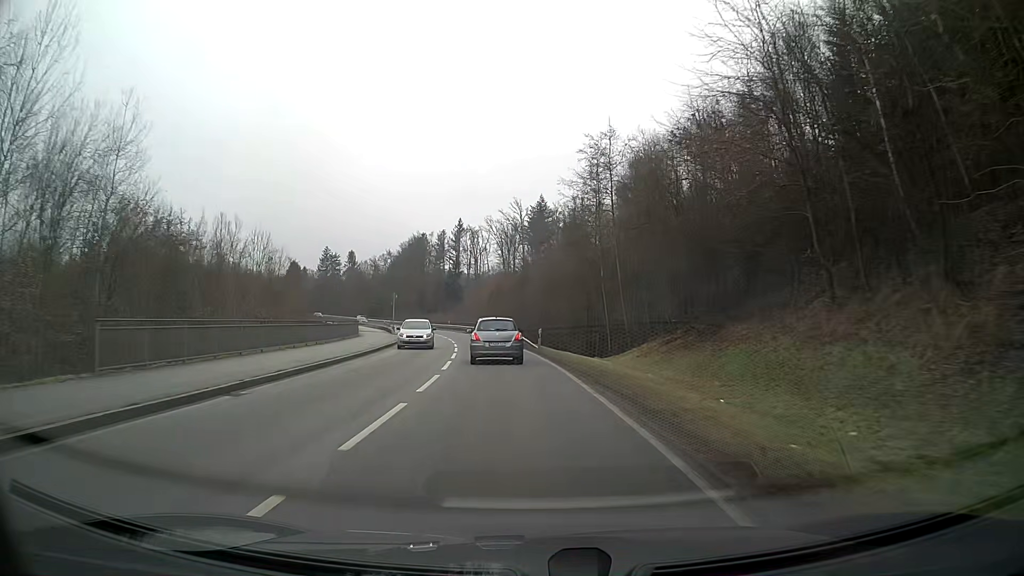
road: secondary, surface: asphalt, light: Day
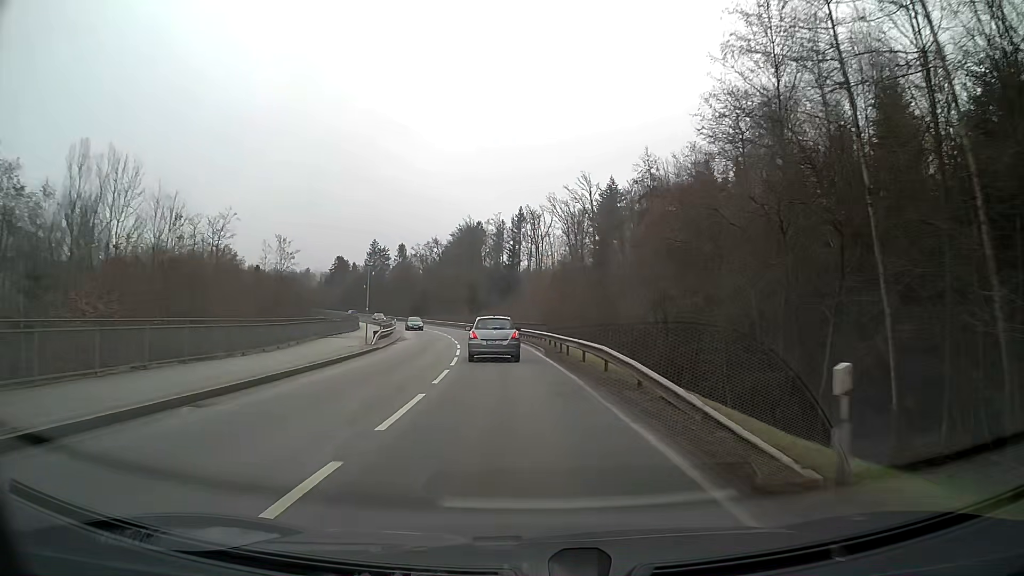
(-1.4, +29.0) m; -6°
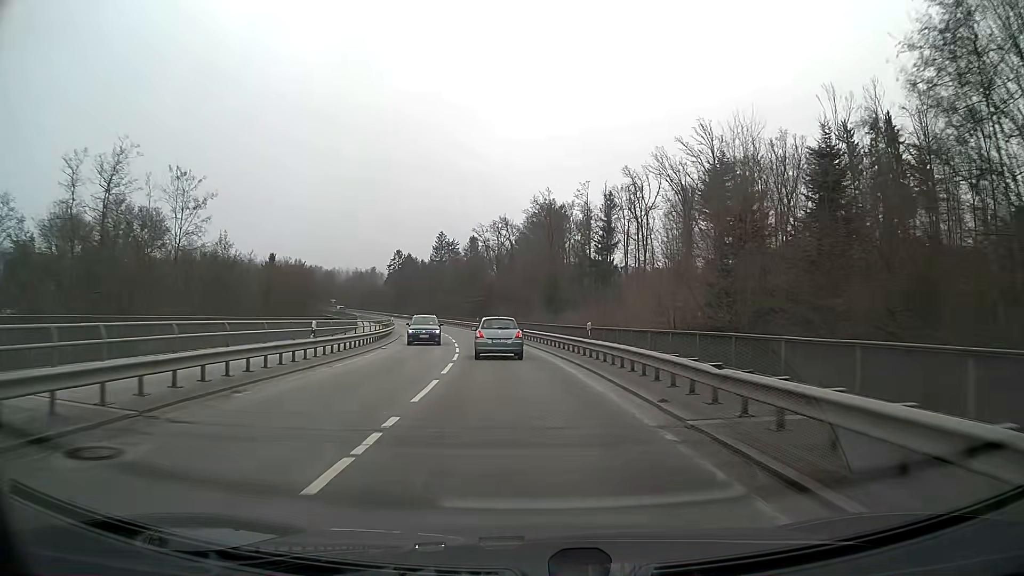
(-2.6, +39.3) m; -7°
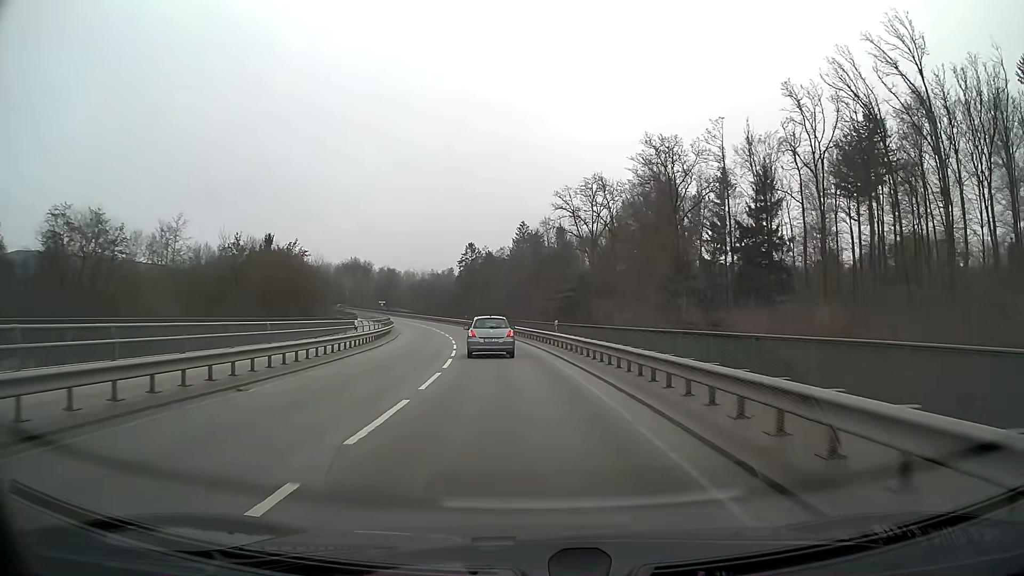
(-2.7, +40.3) m; -8°
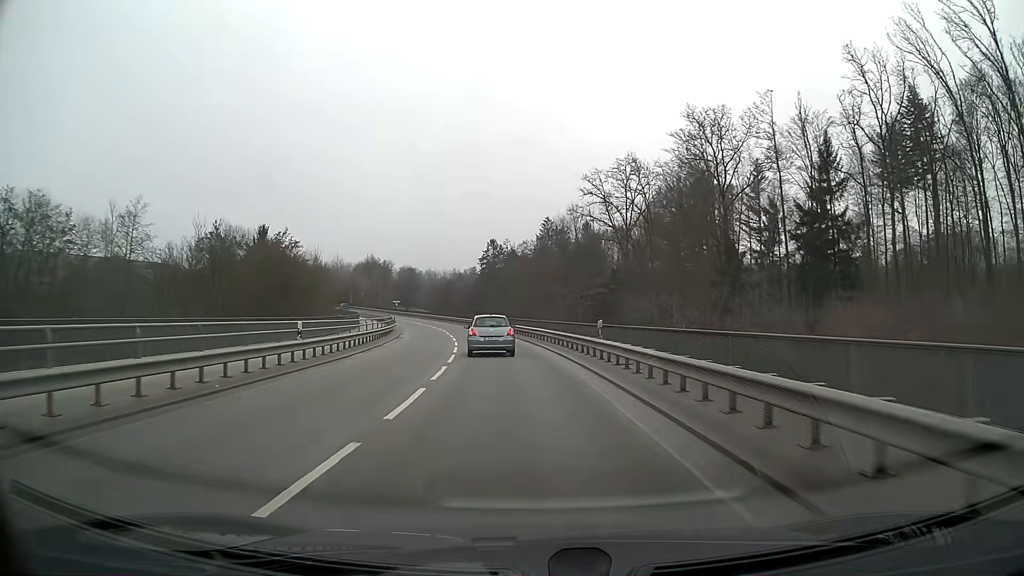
(-0.2, +10.2) m; -2°
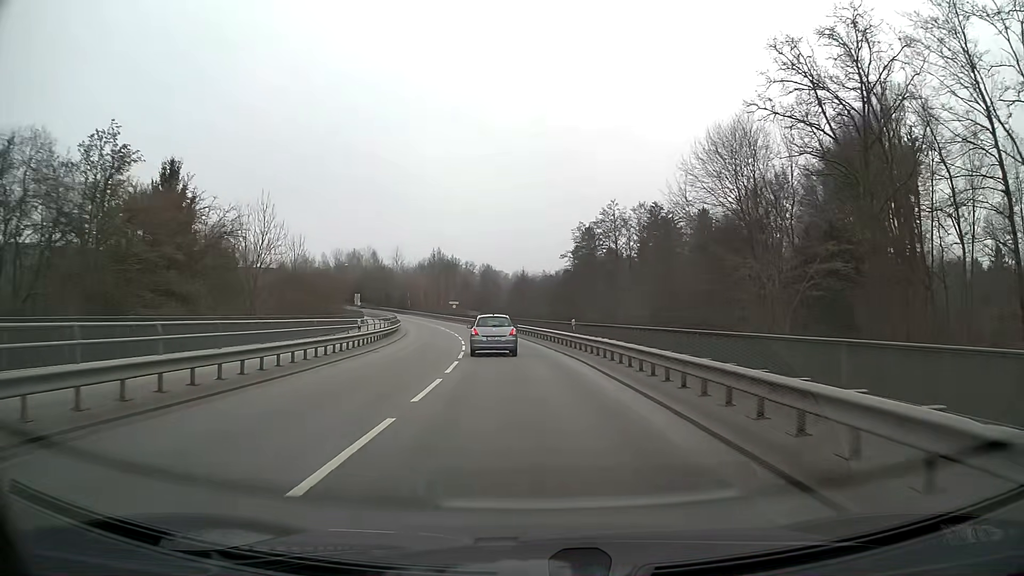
(-2.8, +40.4) m; -8°
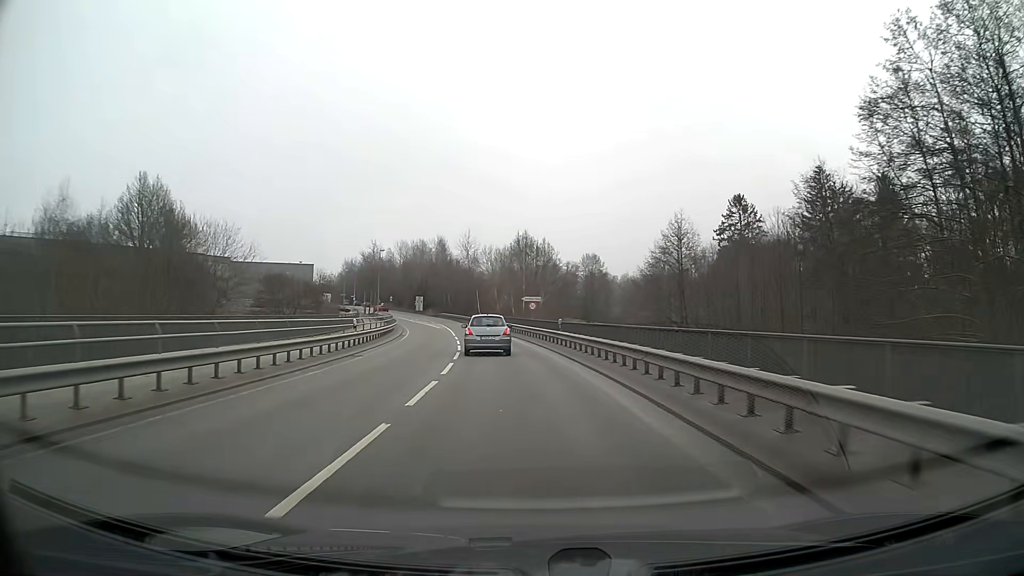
(-3.7, +49.0) m; -9°
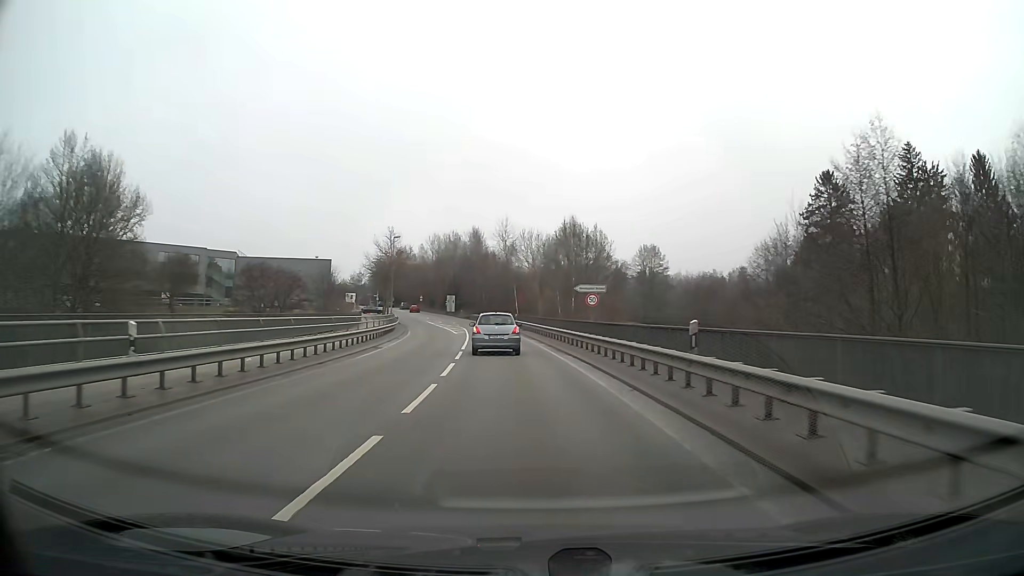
(-0.6, +19.1) m; -4°
(0, +10) (-1, +20) (-1, +30) (-2, +40) (-3, +50) (-4, +60) (-6, +70) (-7, +80) (-9, +89) (-11, +99) m
